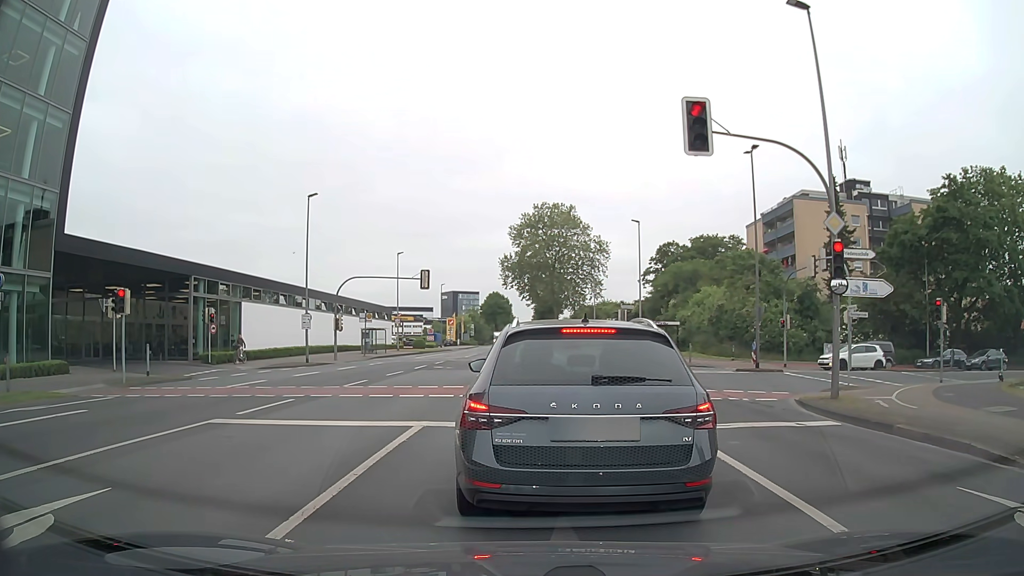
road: secondary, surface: asphalt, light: Day
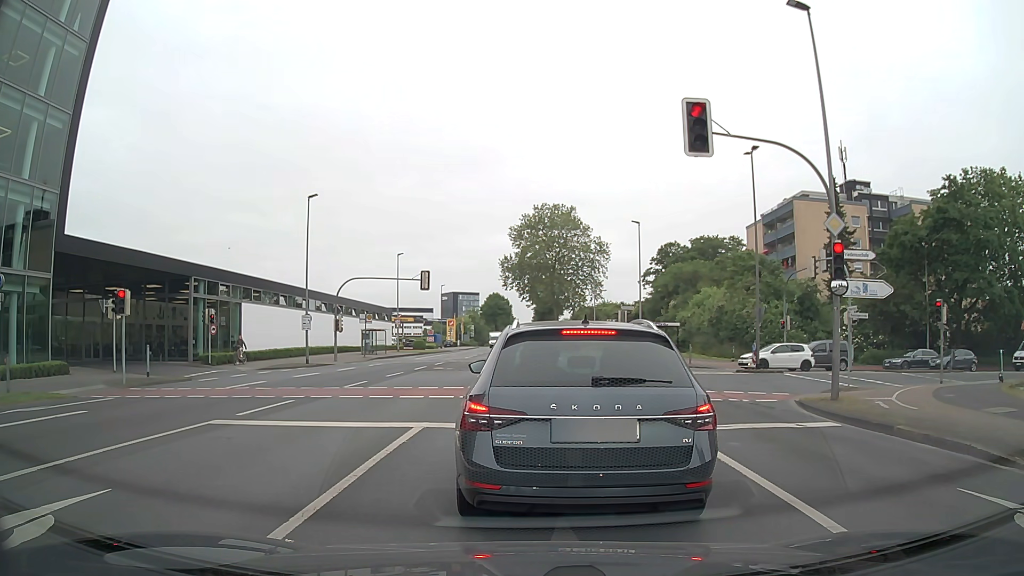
(0.0, +0.1) m; 0°
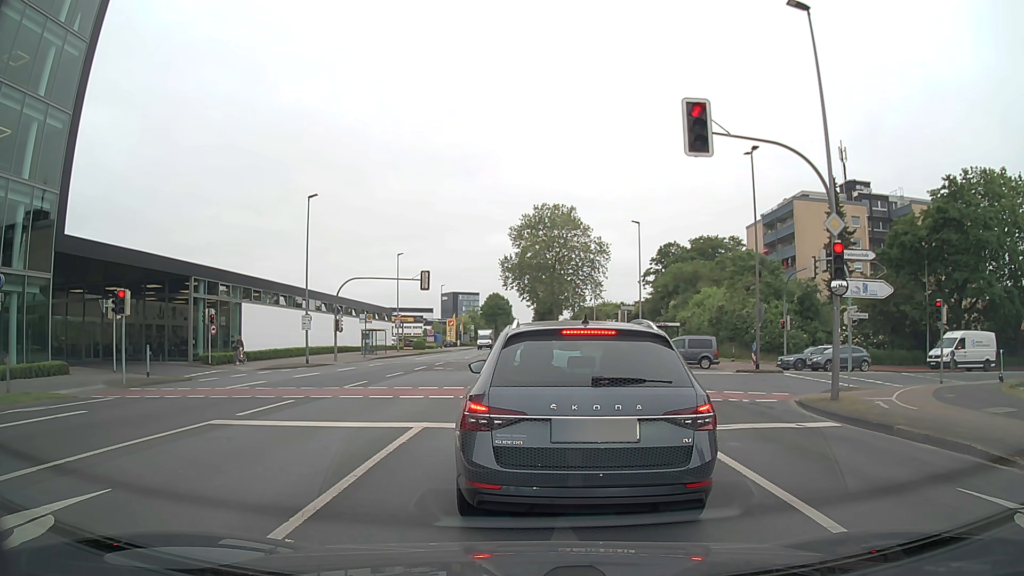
(0.0, 0.0) m; 0°
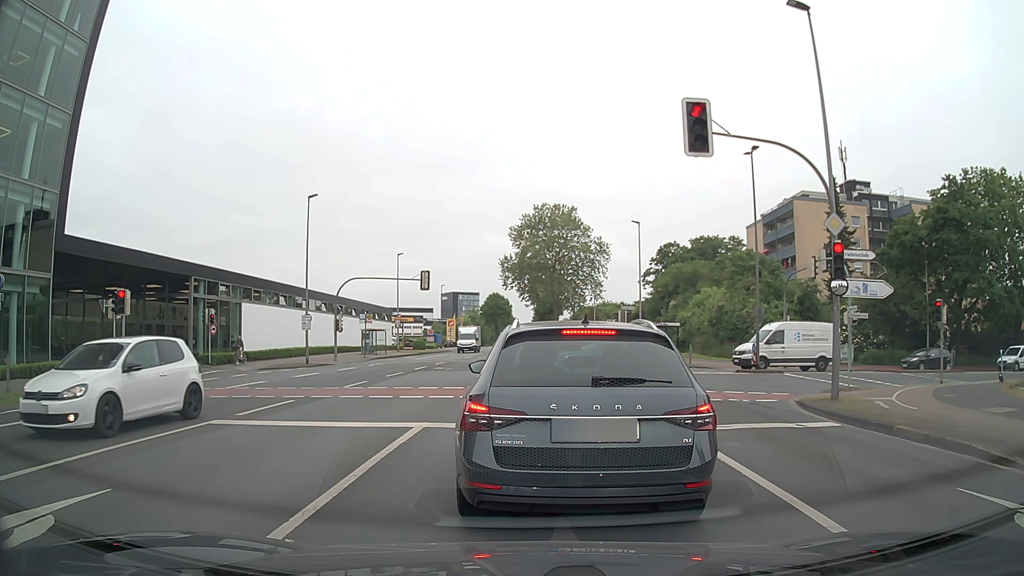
(0.0, 0.0) m; 0°
(0, +10) (+1, +20) (+1, +30) (+1, +40) (+1, +50) (+1, +60) (+1, +70) (+1, +80) (+2, +90) (+2, +100) m
